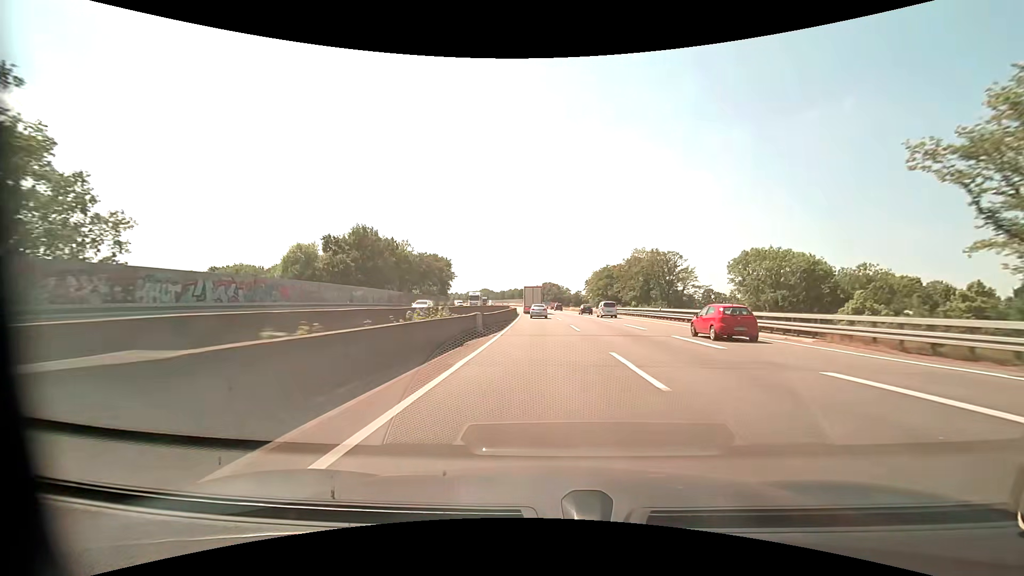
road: motorway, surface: asphalt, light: Day
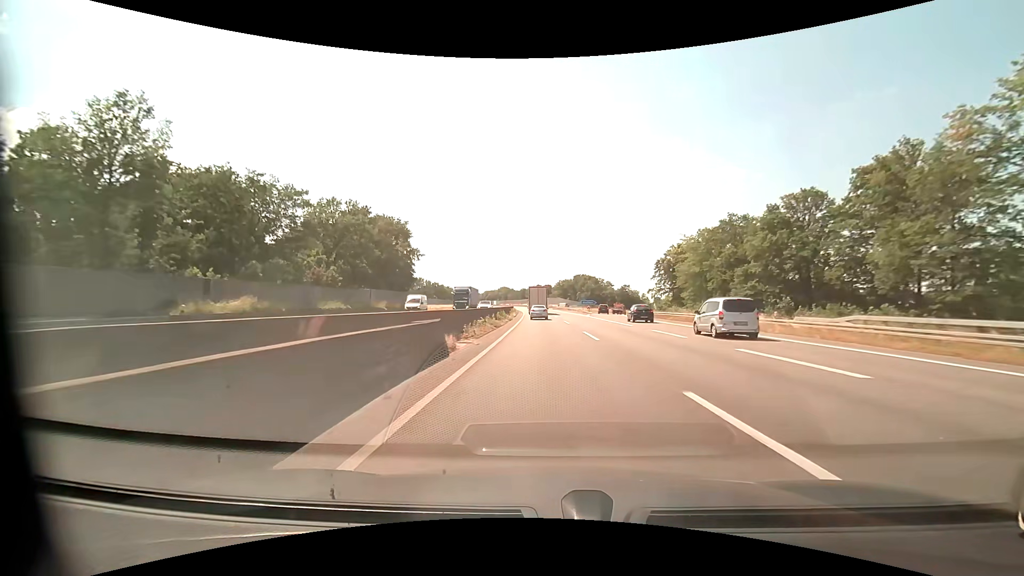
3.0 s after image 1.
(-2.4, +78.3) m; -3°
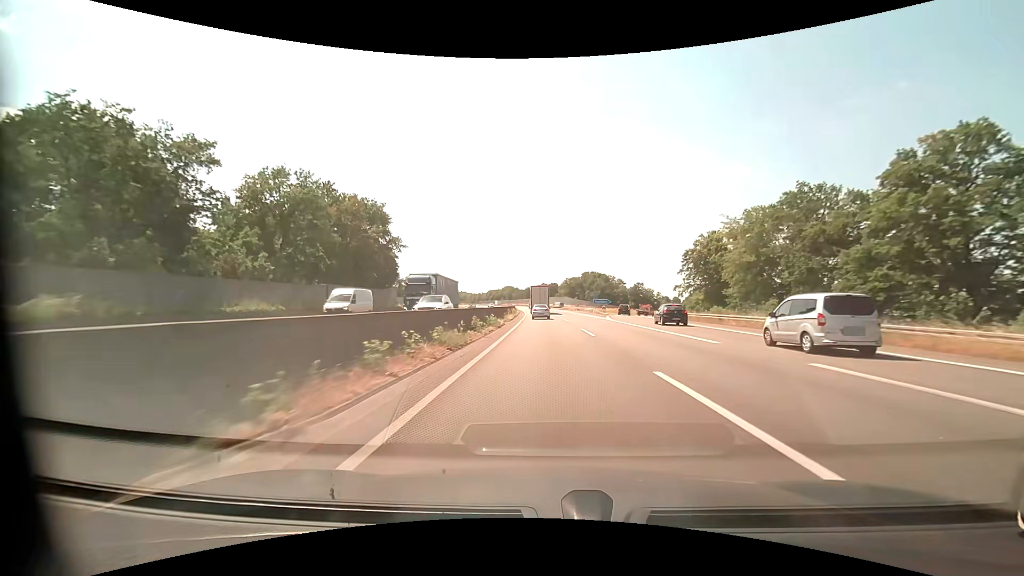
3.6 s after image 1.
(-0.1, +15.7) m; -1°
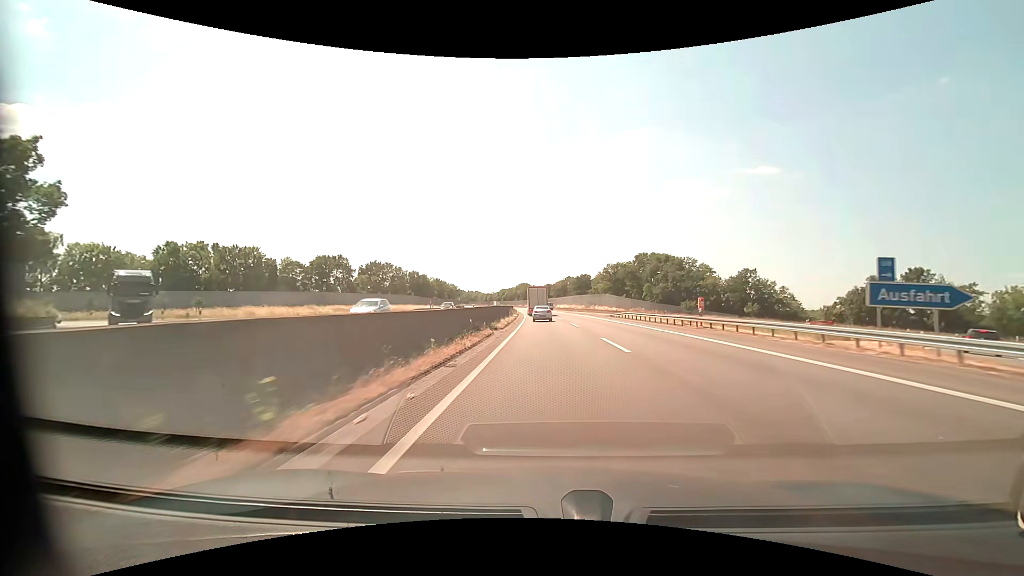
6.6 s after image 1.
(-1.7, +79.0) m; -2°
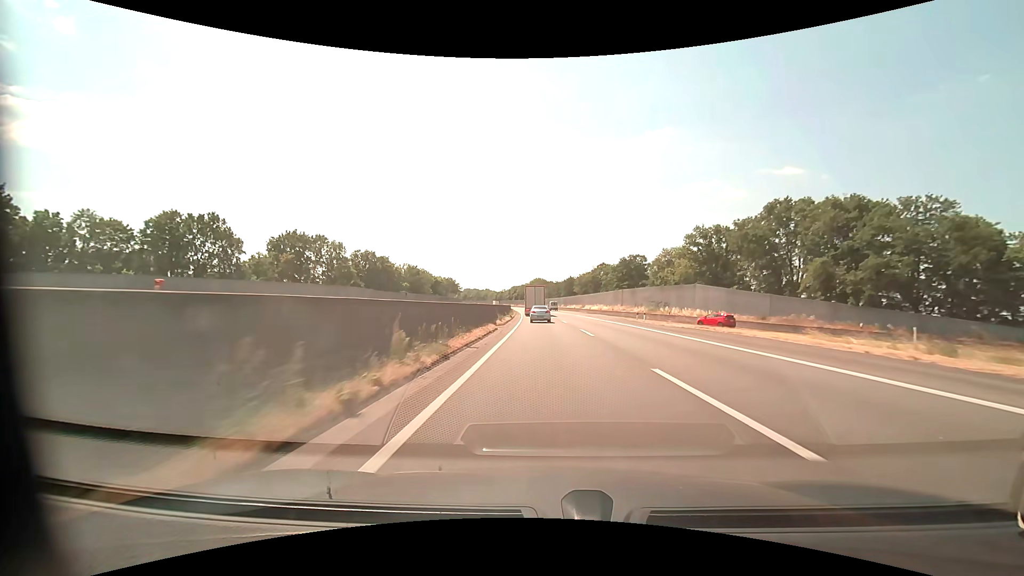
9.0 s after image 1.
(-1.1, +63.6) m; -2°
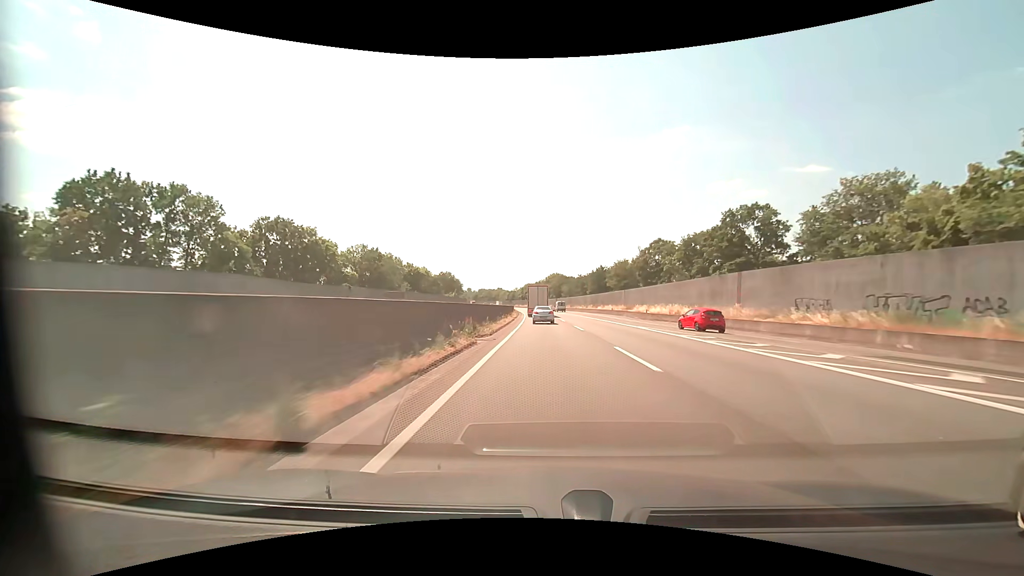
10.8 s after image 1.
(-0.8, +47.8) m; -2°
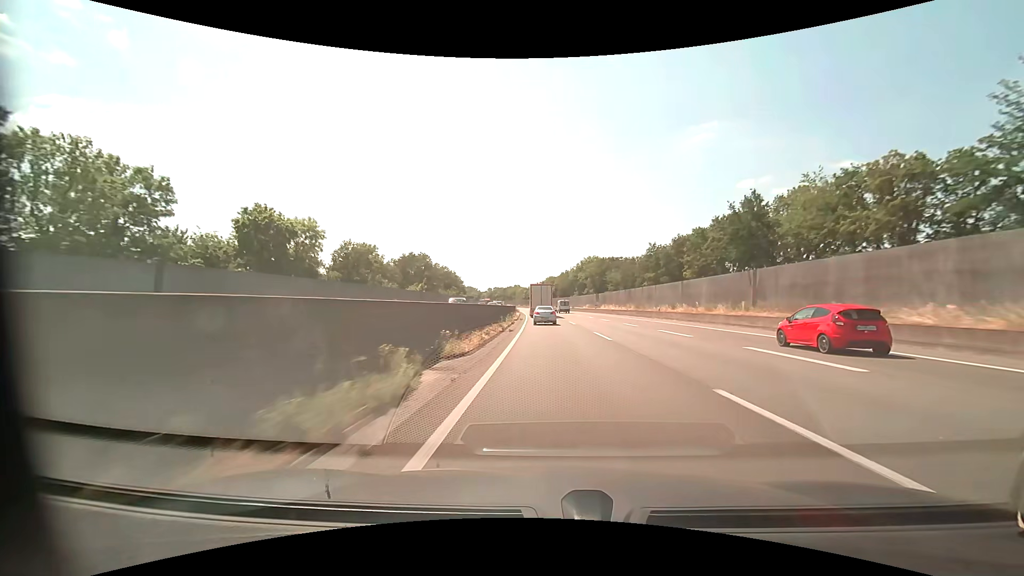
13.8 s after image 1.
(-2.1, +80.0) m; -3°
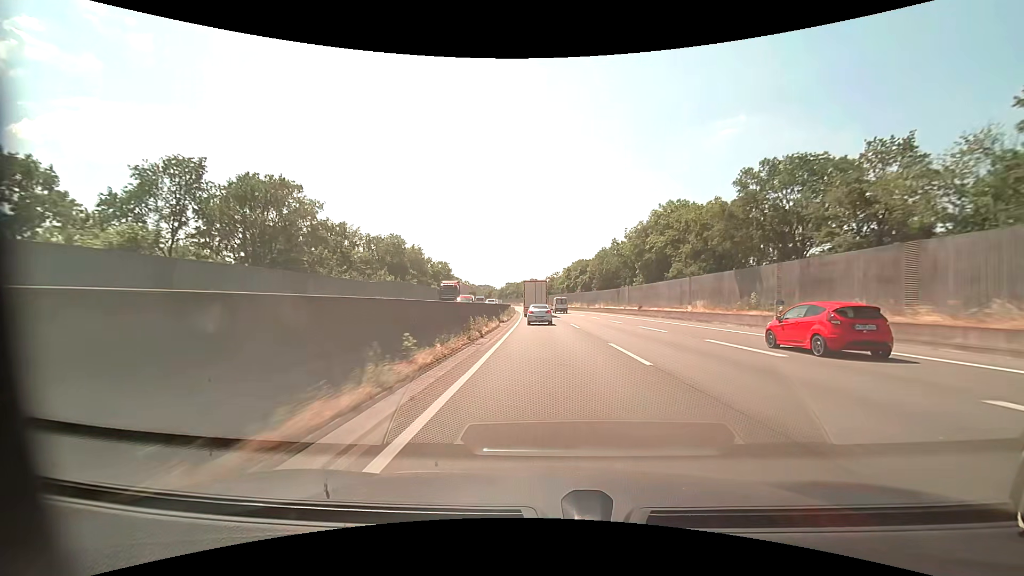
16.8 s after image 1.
(-1.5, +80.7) m; -2°
(0, +10) (0, +20) (0, +30) (0, +40) (-1, +50) (-1, +60) (-2, +70) (-2, +80) (-3, +90) (-3, +100) m
